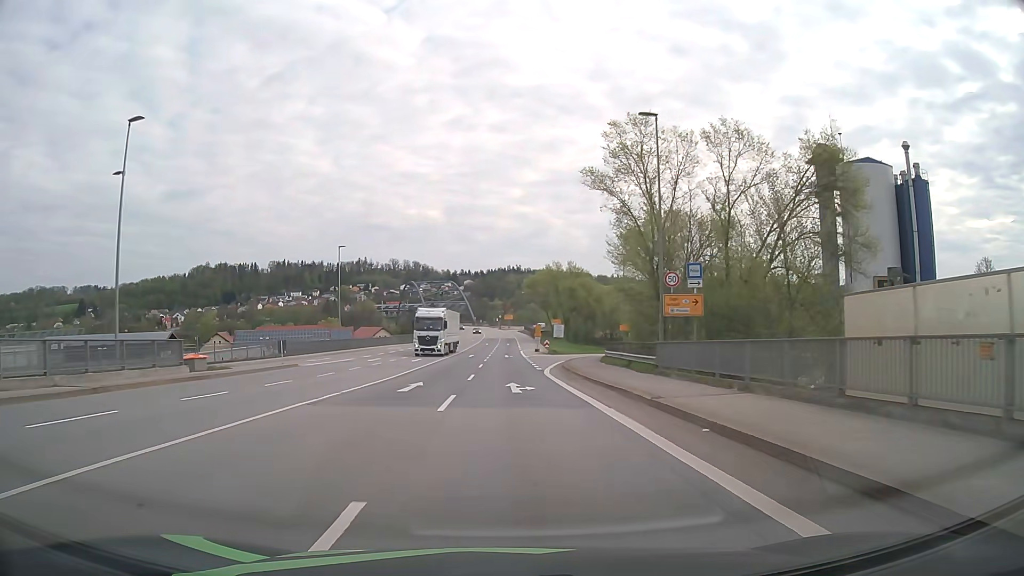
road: primary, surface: asphalt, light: Day
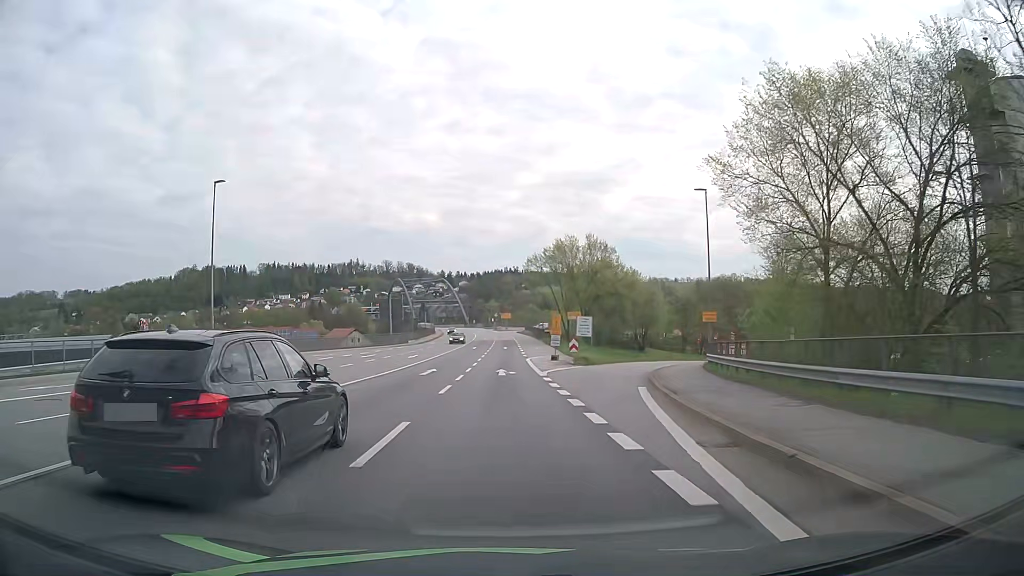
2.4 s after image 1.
(+0.2, +30.5) m; 0°
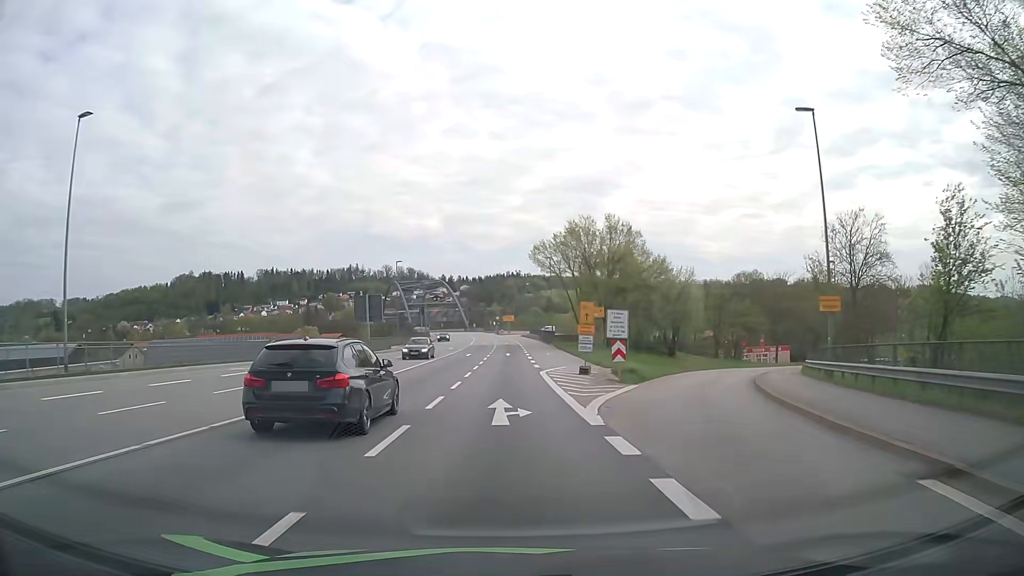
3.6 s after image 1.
(0.0, +15.2) m; 0°
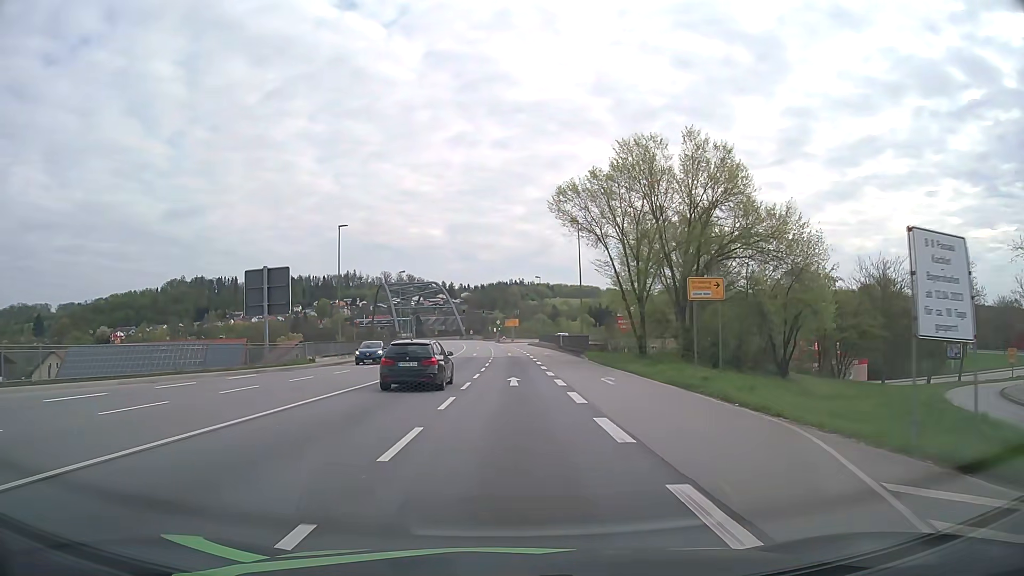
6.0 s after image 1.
(0.0, +30.3) m; 0°
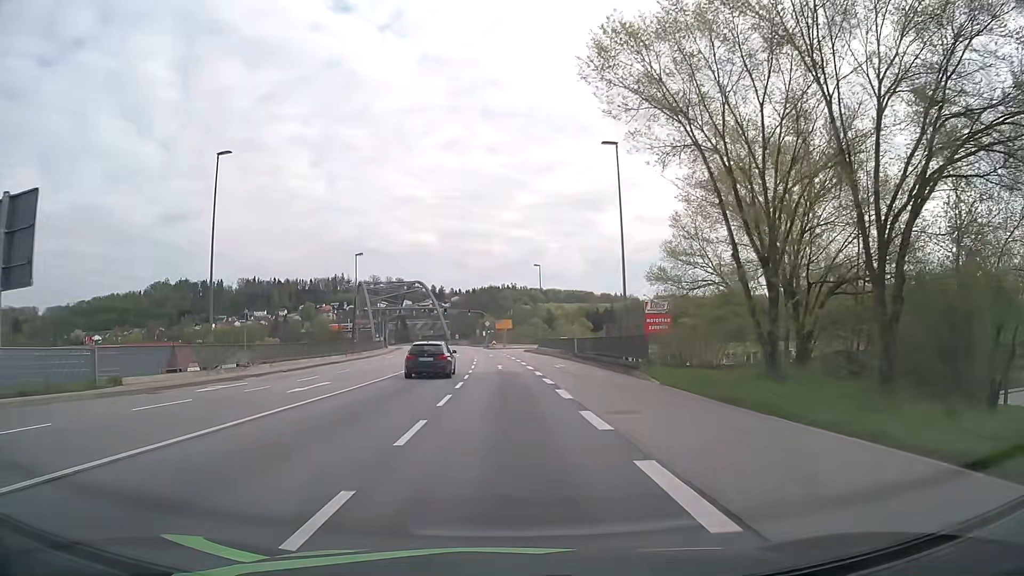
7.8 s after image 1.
(+0.2, +22.6) m; +1°
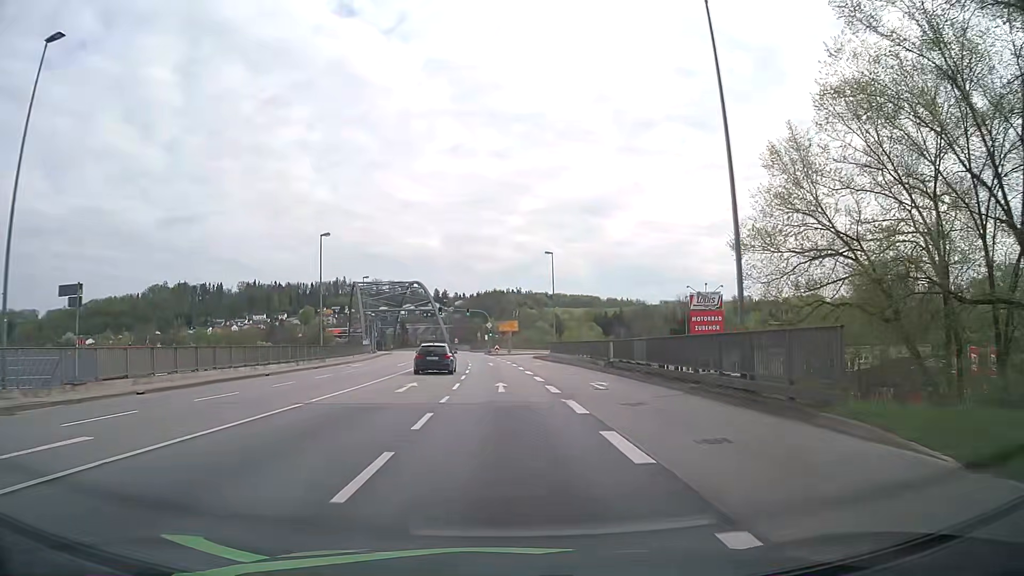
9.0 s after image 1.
(0.0, +15.0) m; 0°
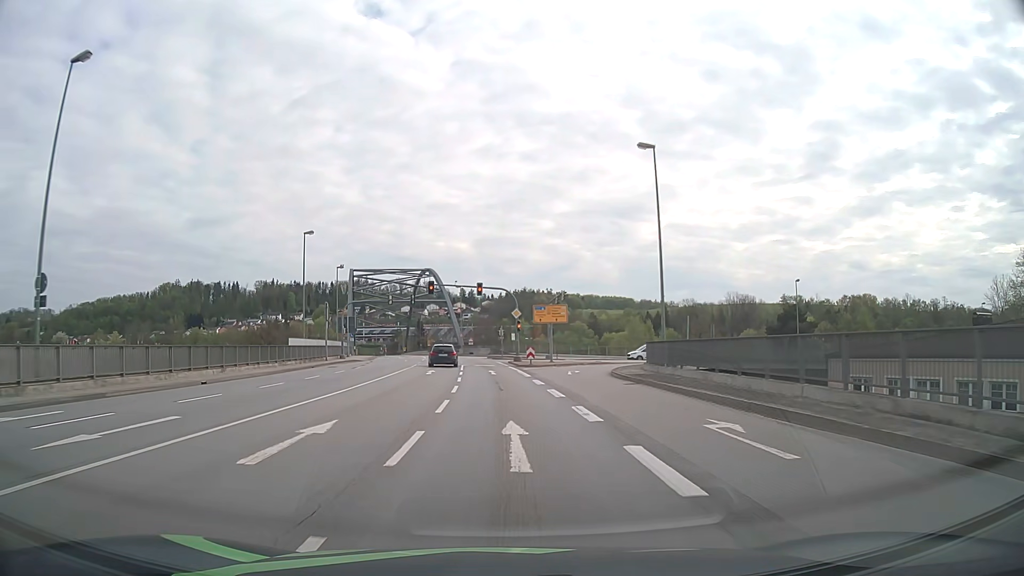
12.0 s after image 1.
(-0.8, +37.6) m; -2°
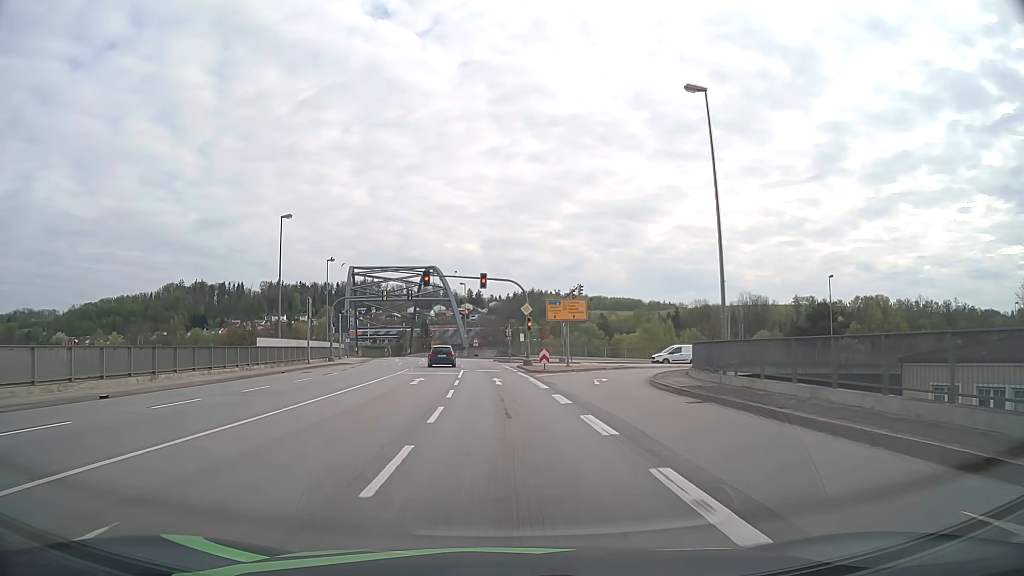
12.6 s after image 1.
(-0.1, +7.5) m; -1°
